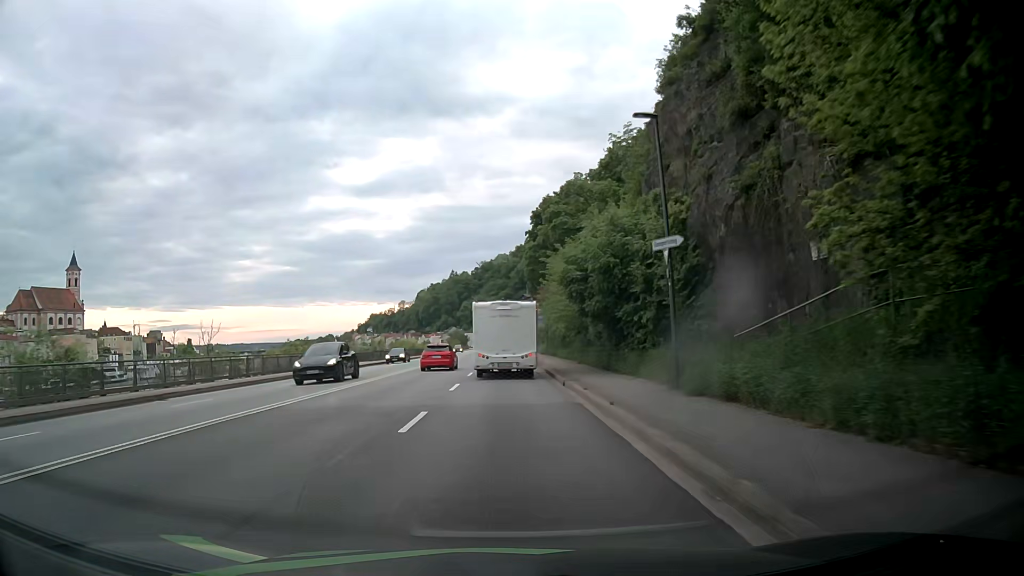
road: primary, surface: asphalt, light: Day
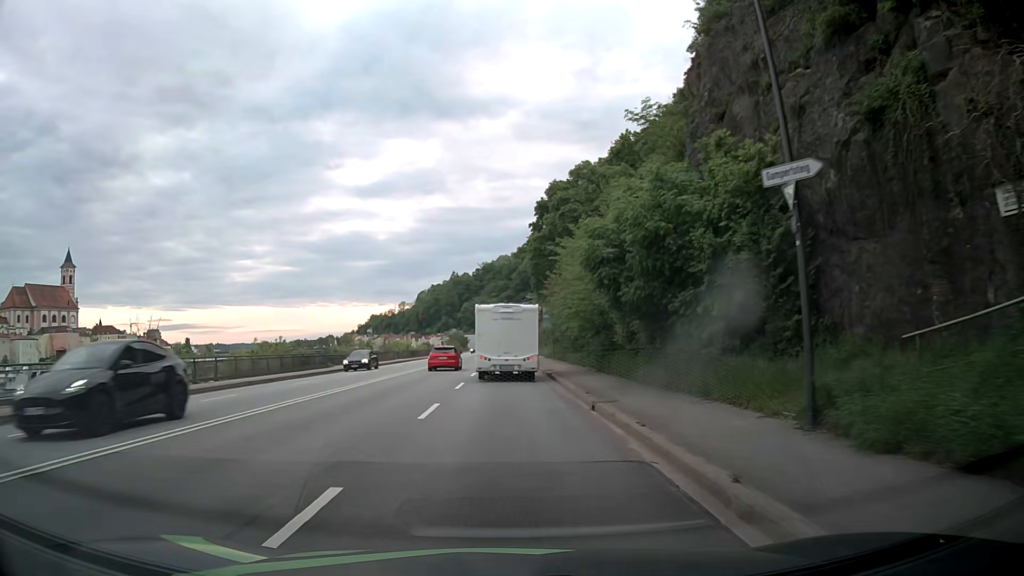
(+0.1, +7.0) m; 0°
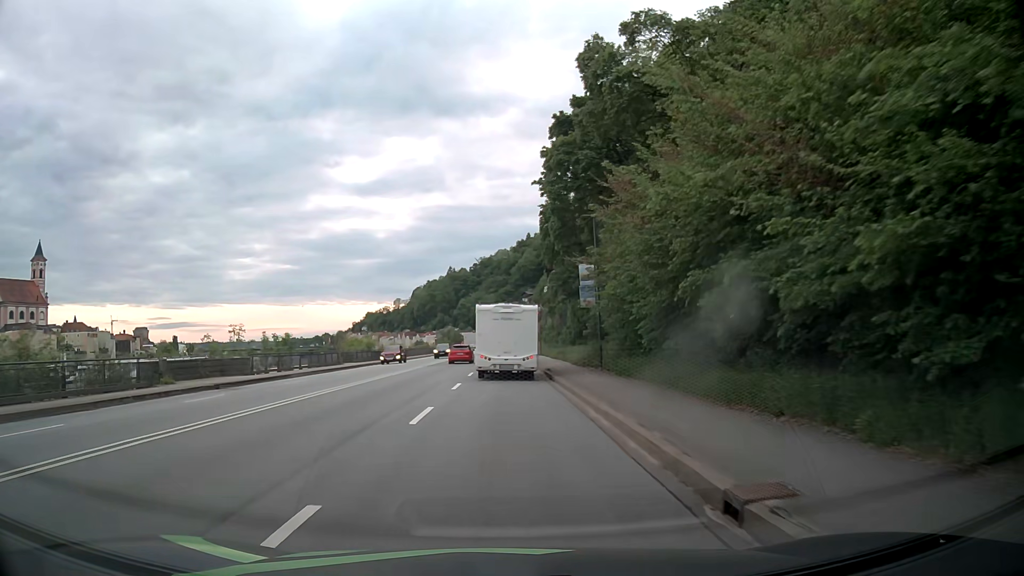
(0.0, +28.1) m; 0°
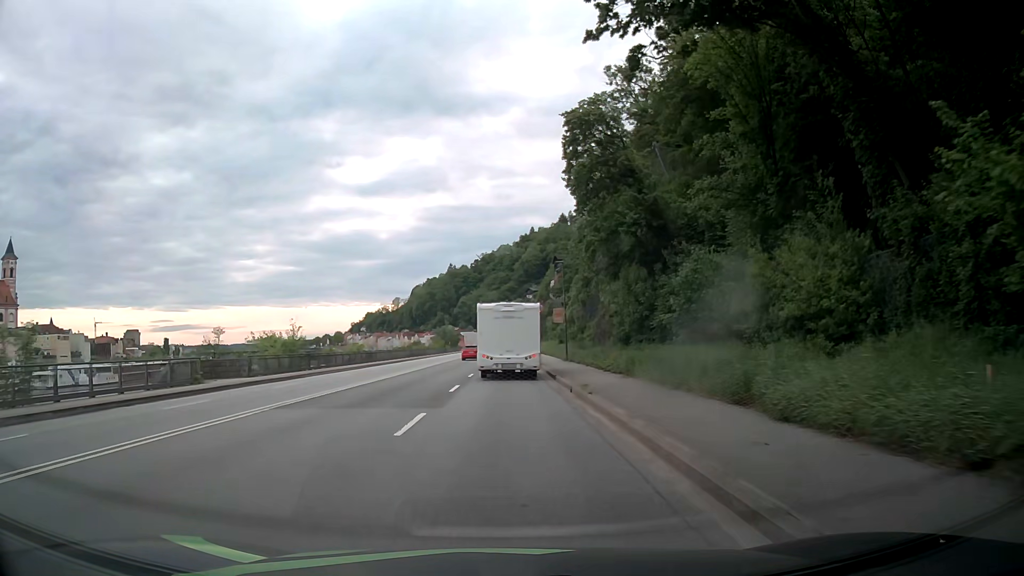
(-0.1, +28.4) m; 0°
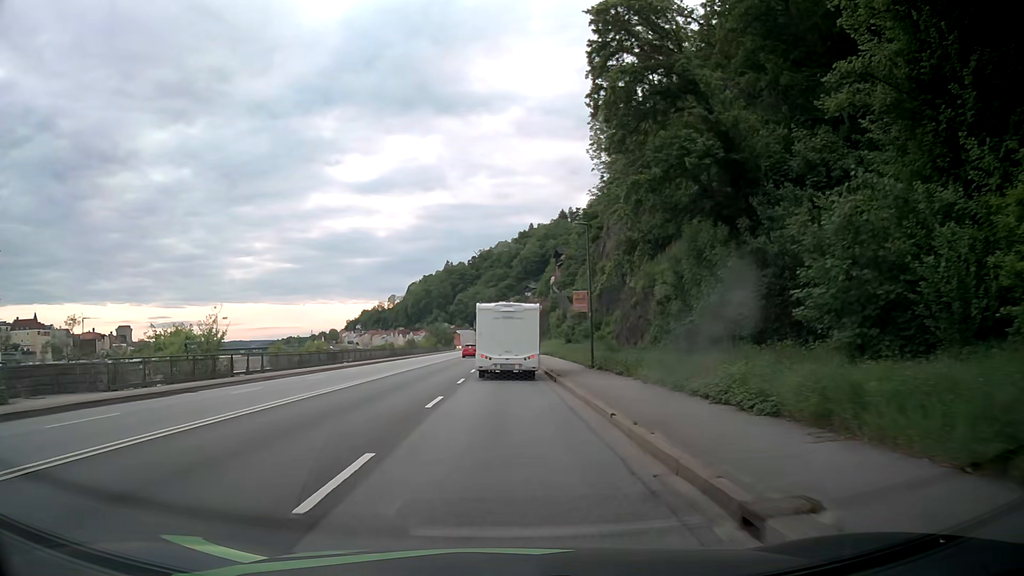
(0.0, +14.2) m; 0°
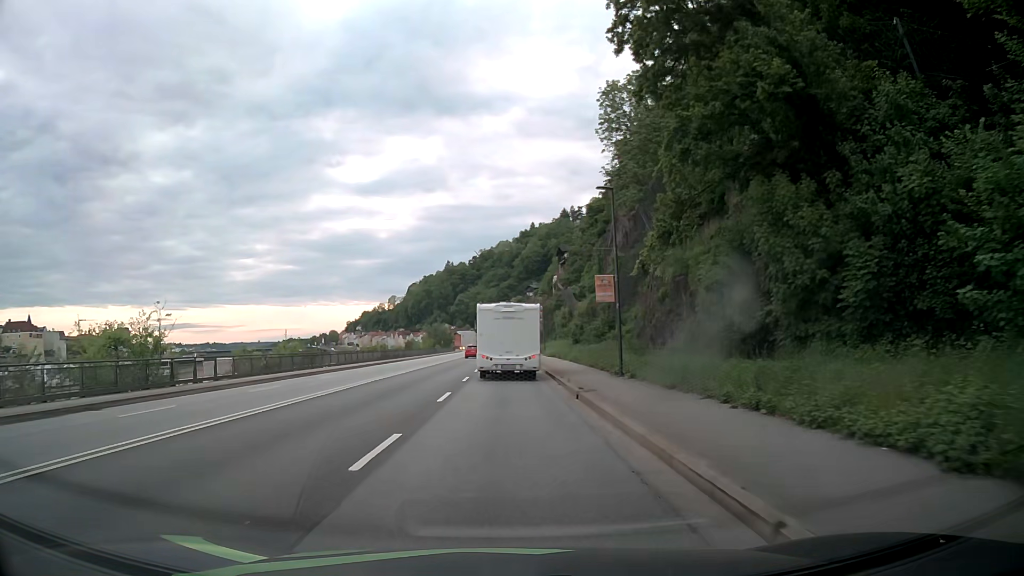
(0.0, +7.1) m; 0°
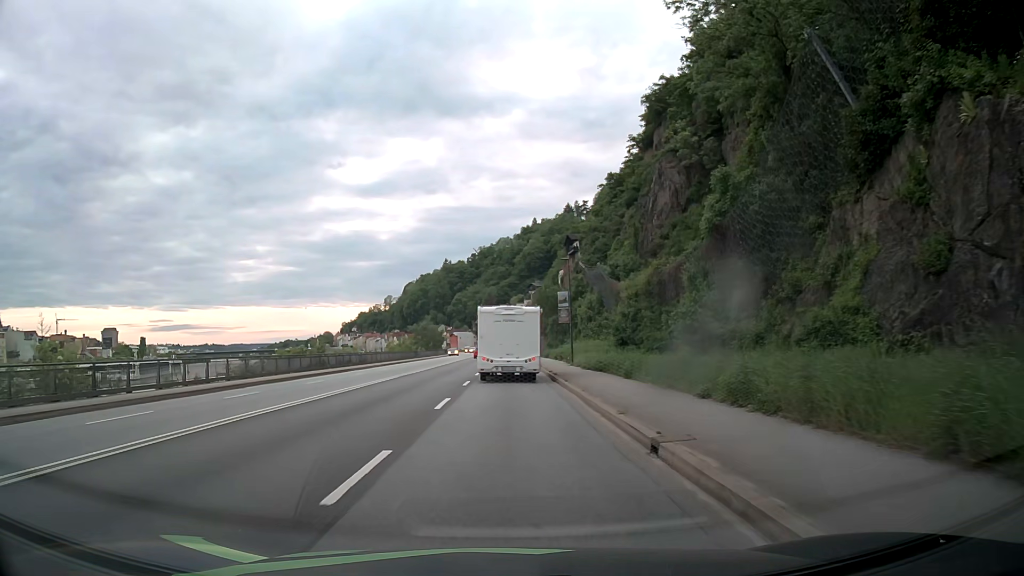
(-0.1, +28.5) m; 0°
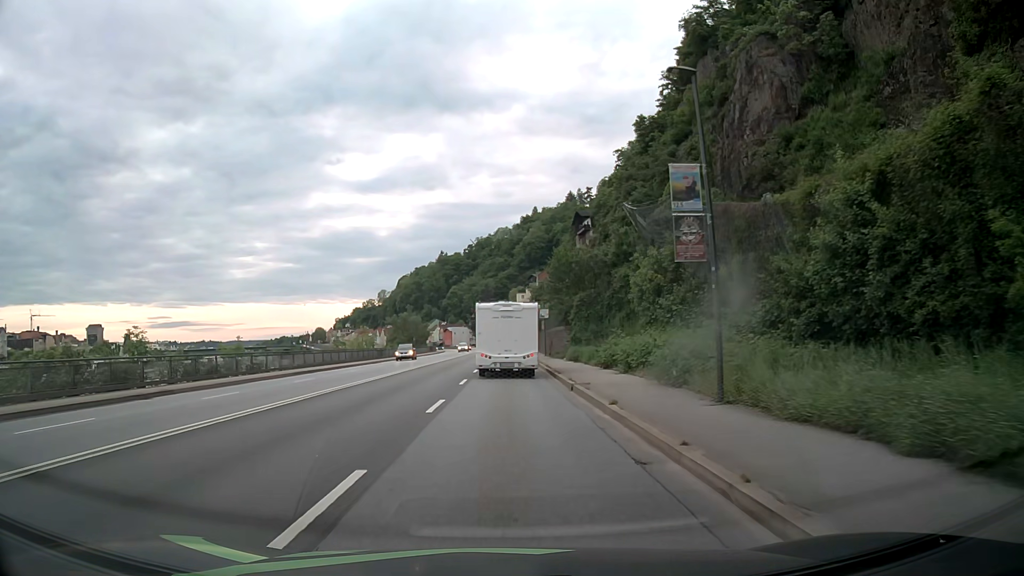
(0.0, +28.7) m; 0°
(0, +10) (0, +20) (0, +30) (0, +40) (0, +50) (0, +60) (+1, +70) (+1, +80) (+1, +90) (+1, +100) m
